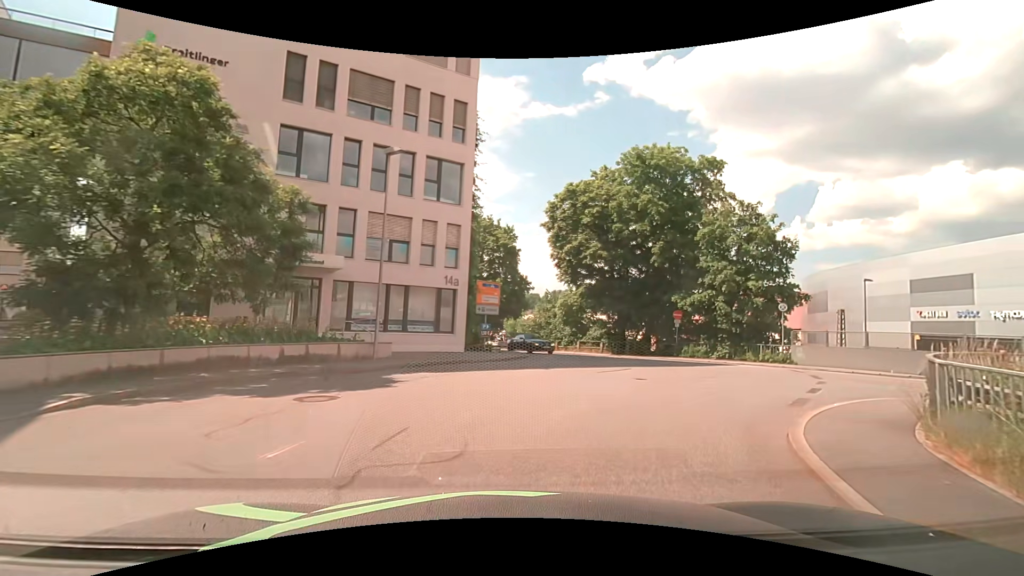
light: Day
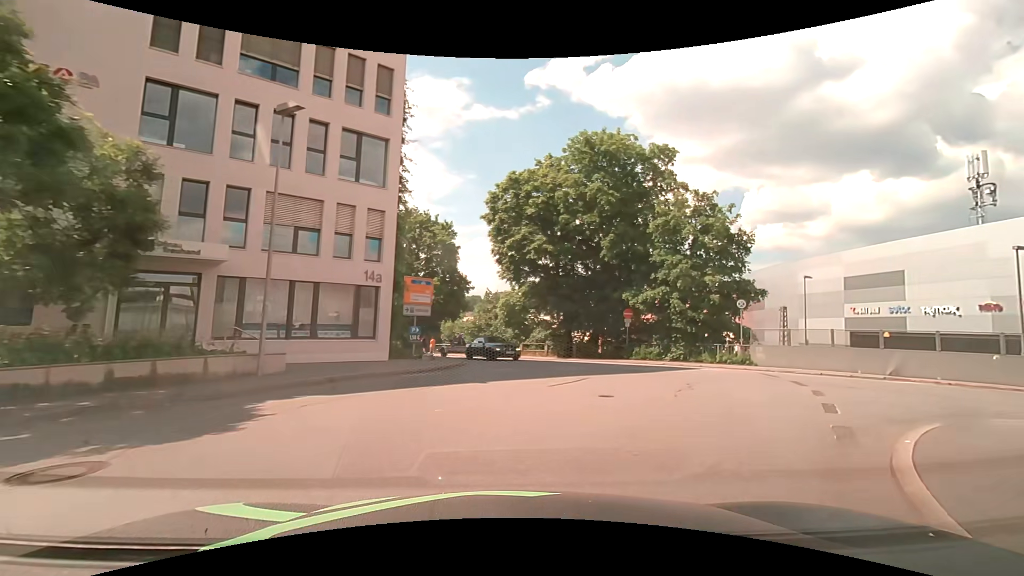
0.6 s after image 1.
(+0.1, +3.5) m; +5°
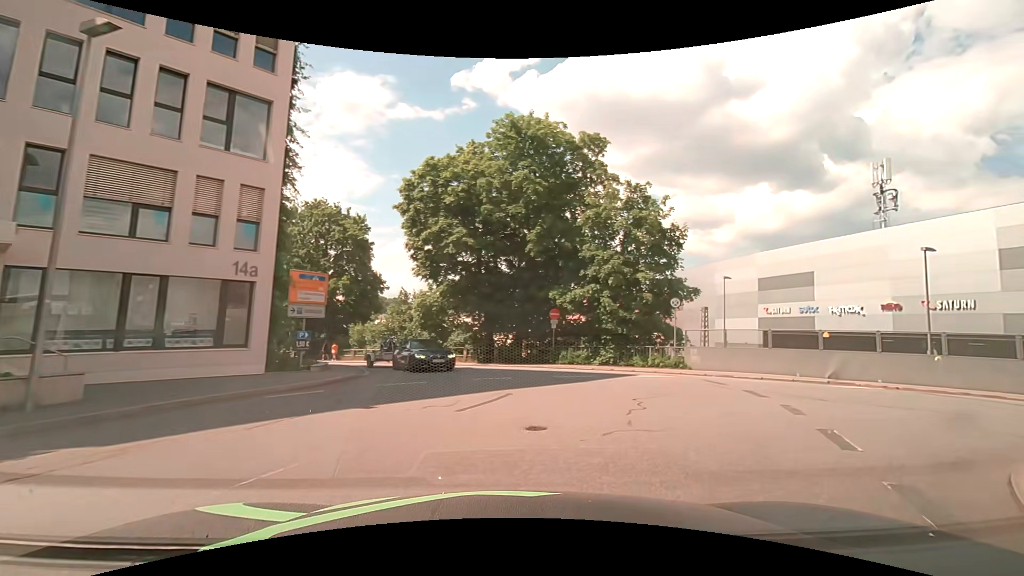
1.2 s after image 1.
(+0.2, +3.2) m; +8°
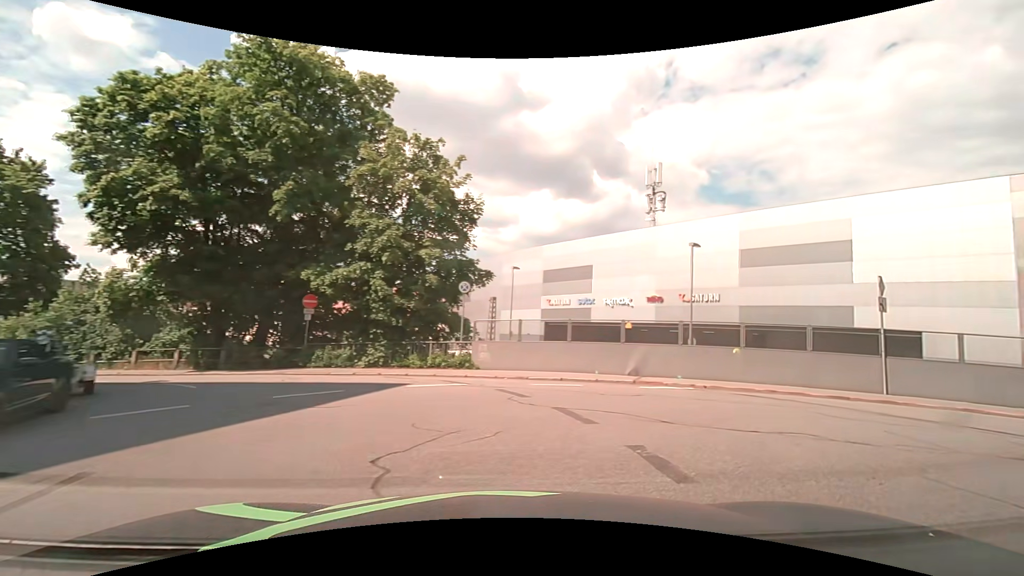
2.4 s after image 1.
(+1.0, +5.4) m; +24°
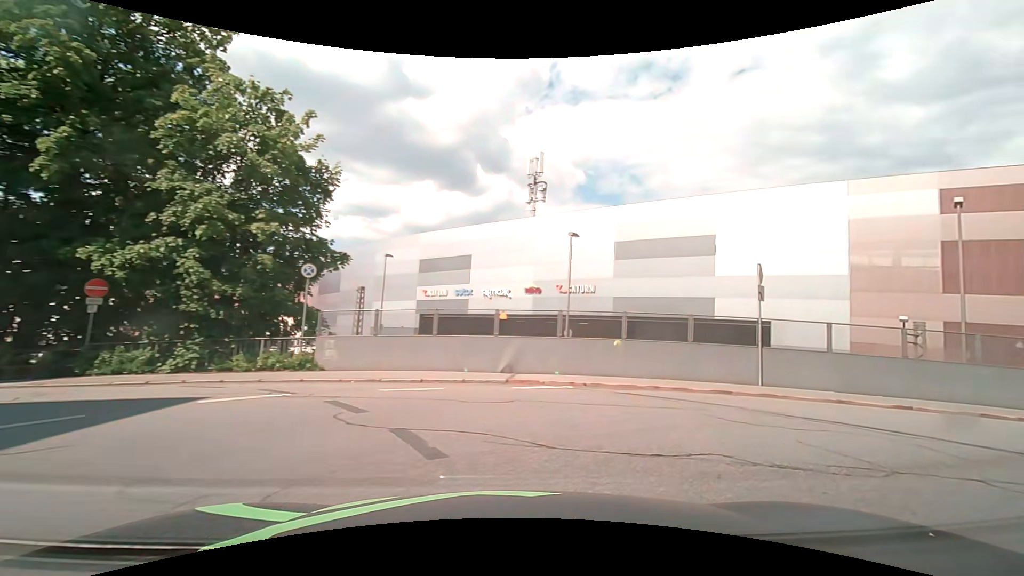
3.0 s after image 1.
(+0.3, +2.5) m; +13°
